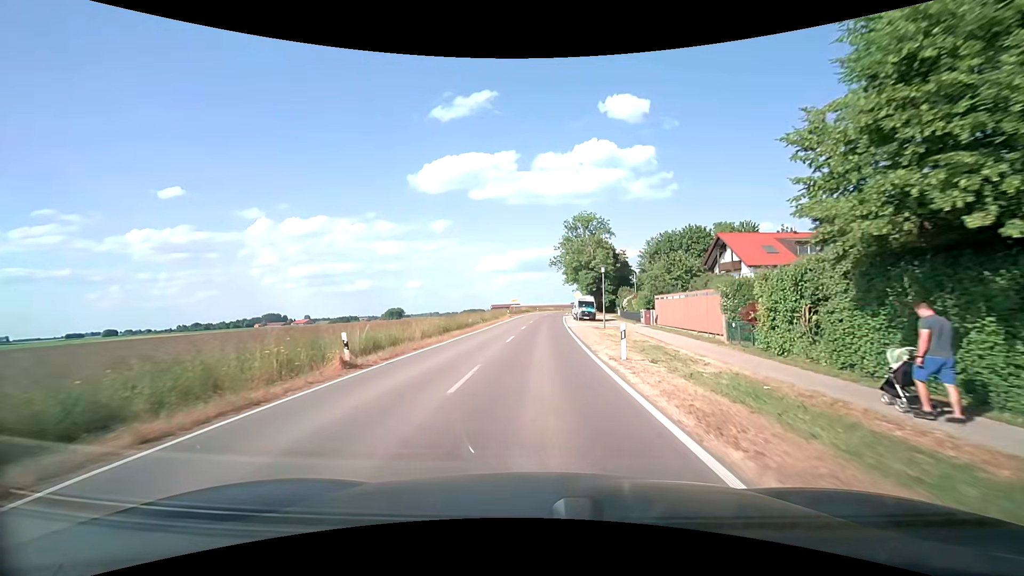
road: secondary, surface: asphalt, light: Day
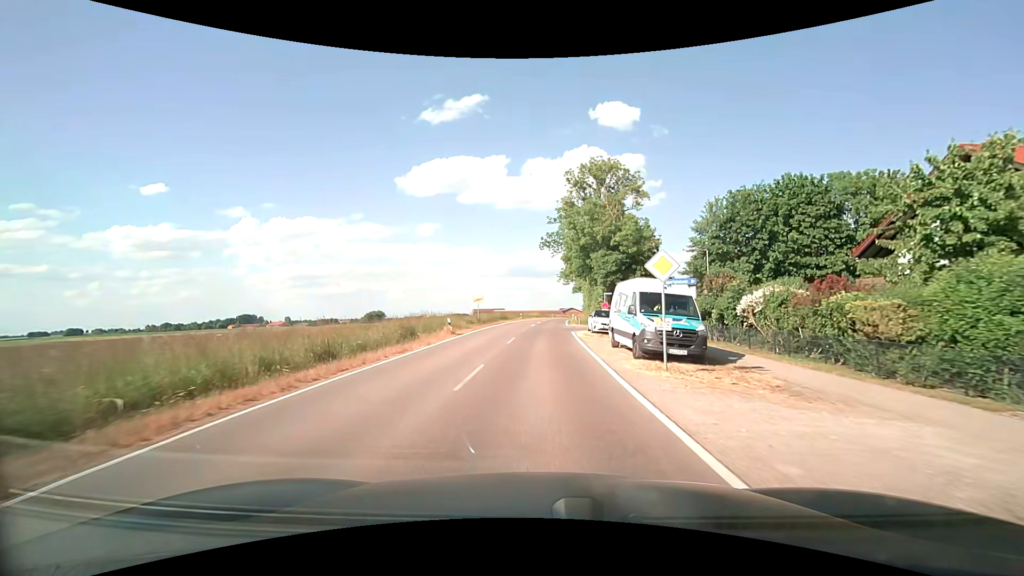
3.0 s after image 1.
(+0.6, +35.7) m; +2°
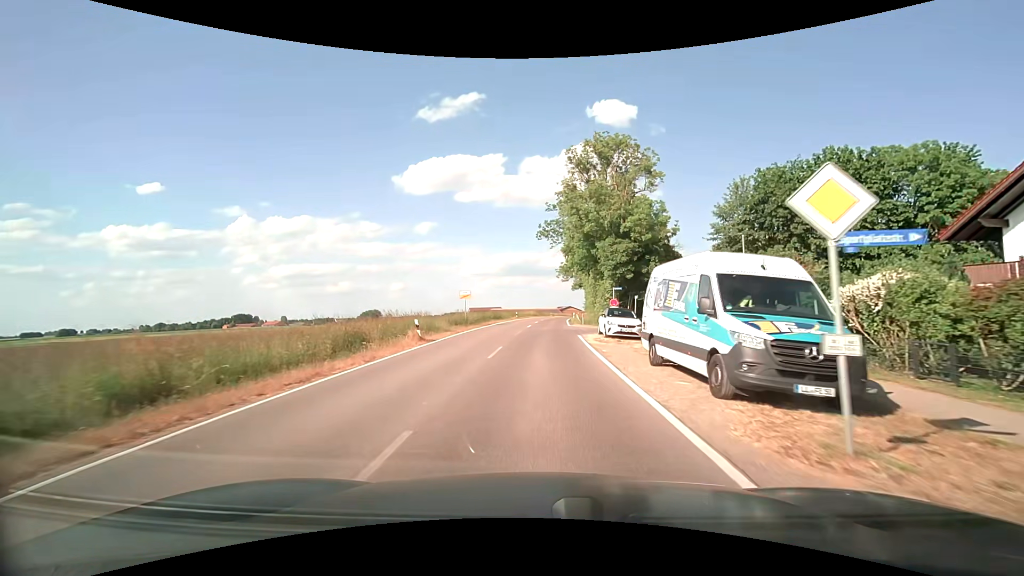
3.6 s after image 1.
(0.0, +7.1) m; 0°
(0, +10) (0, +20) (+1, +30) (+1, +40) (+1, +50) (+2, +60) (+3, +70) (+3, +80) (+4, +90) (+6, +100) m
